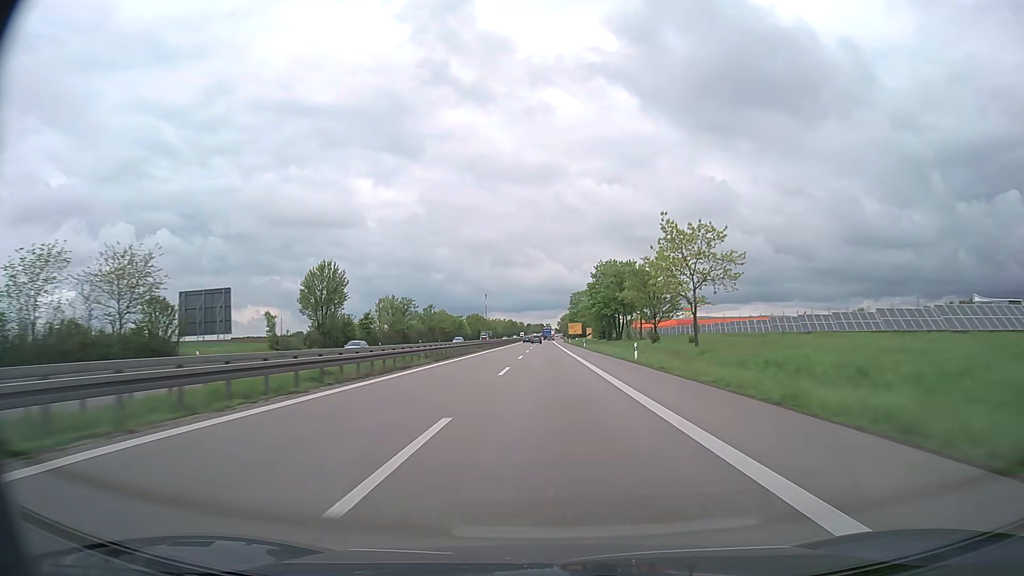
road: trunk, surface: asphalt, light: Day
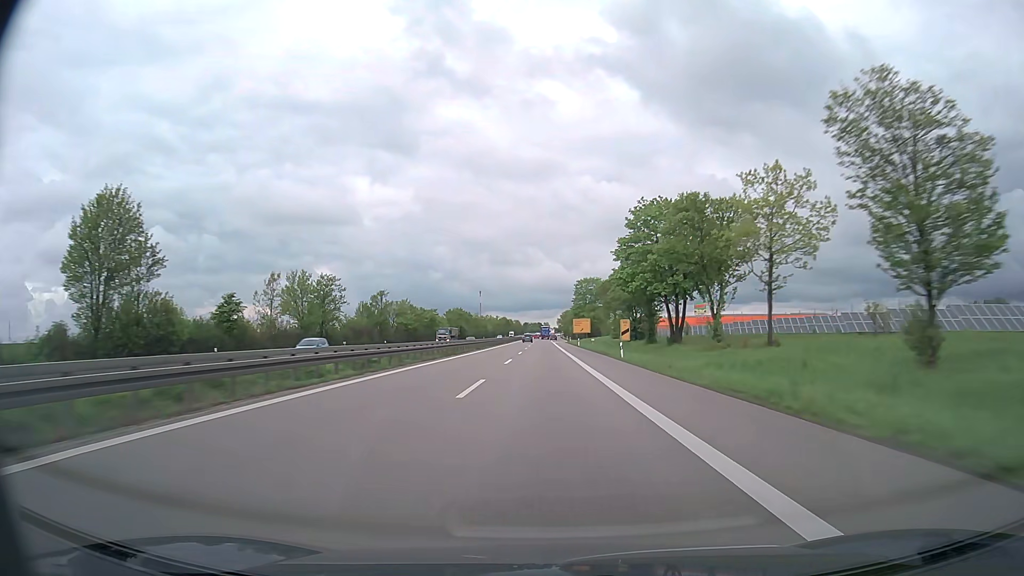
(+0.1, +45.4) m; 0°
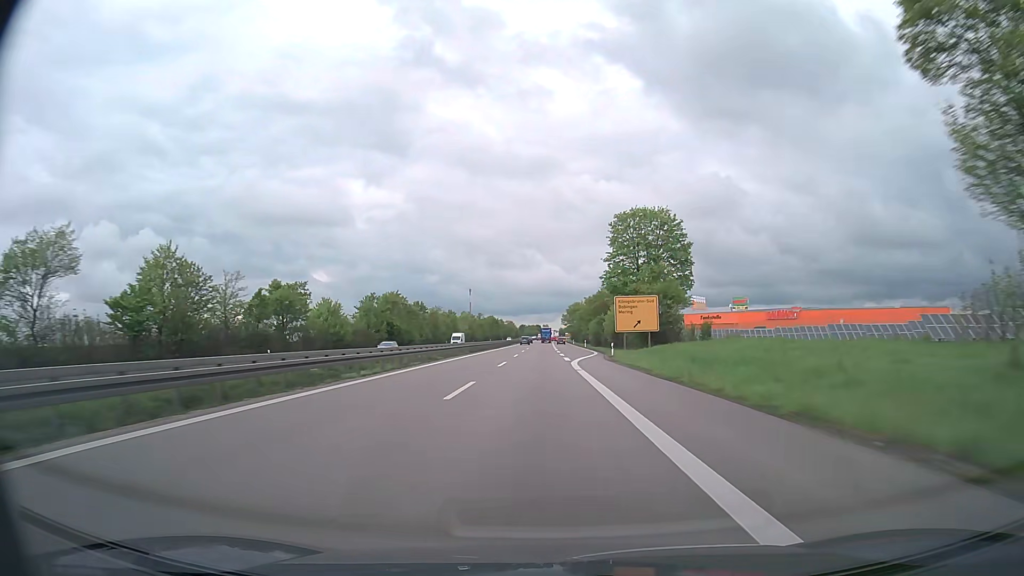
(-0.2, +90.0) m; 0°
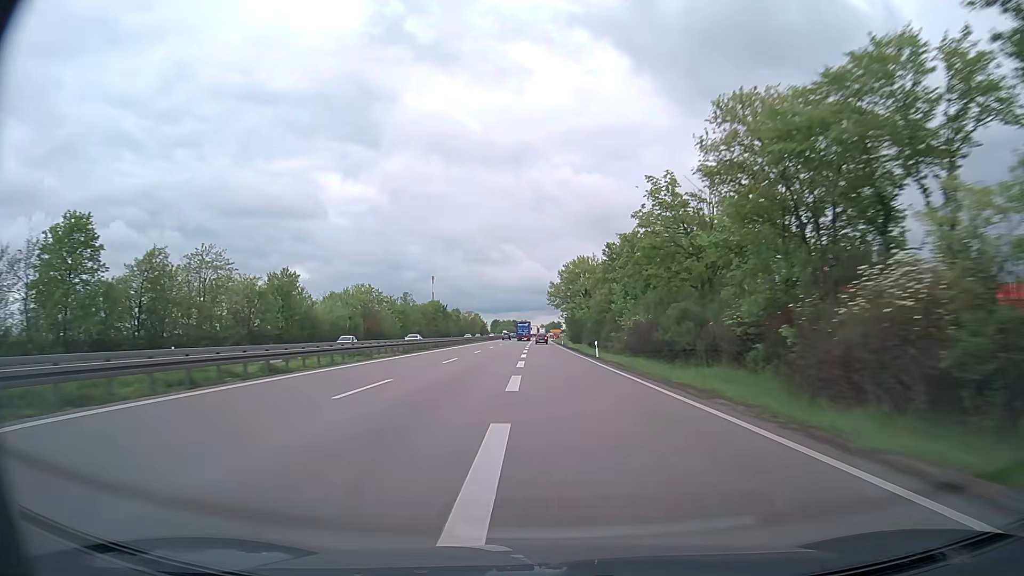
(+1.5, +108.7) m; +2°
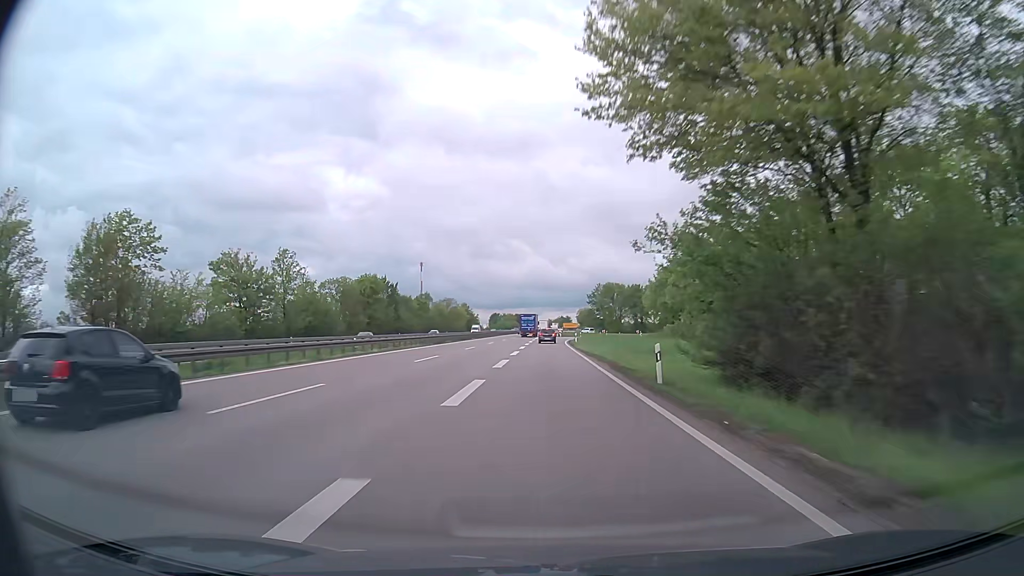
(-0.4, +75.2) m; -1°
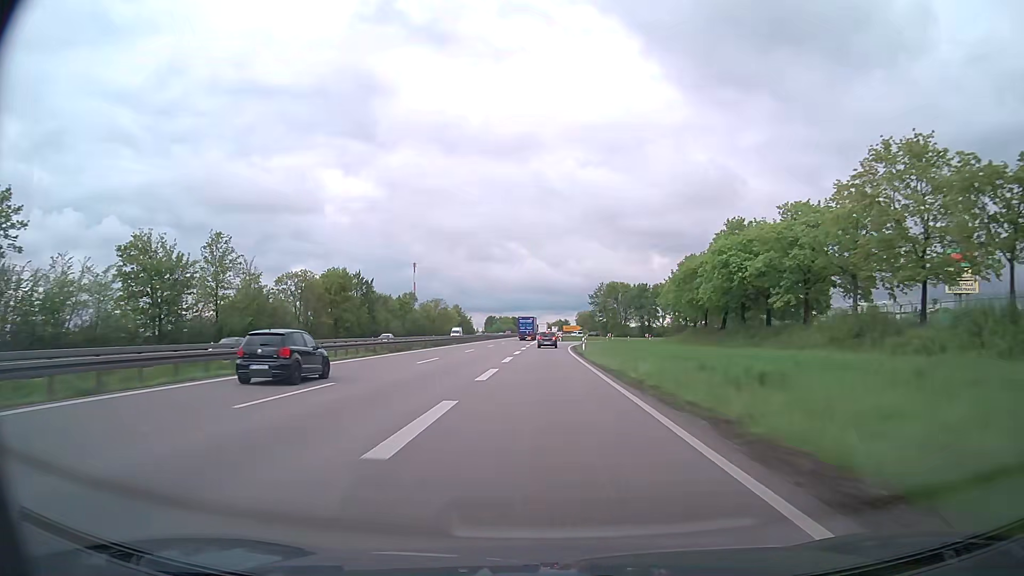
(0.0, +16.6) m; 0°
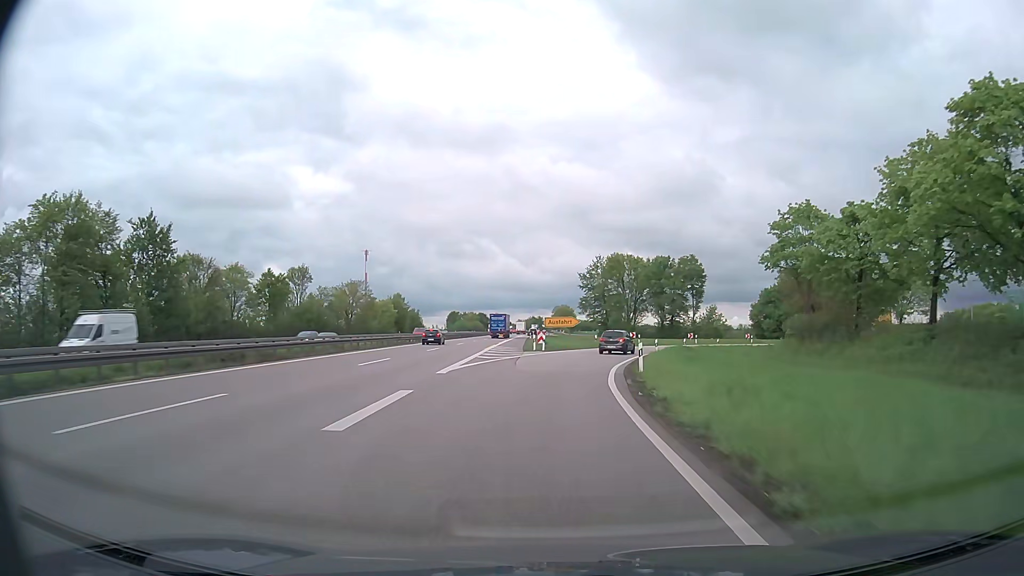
(+0.3, +57.2) m; +2°
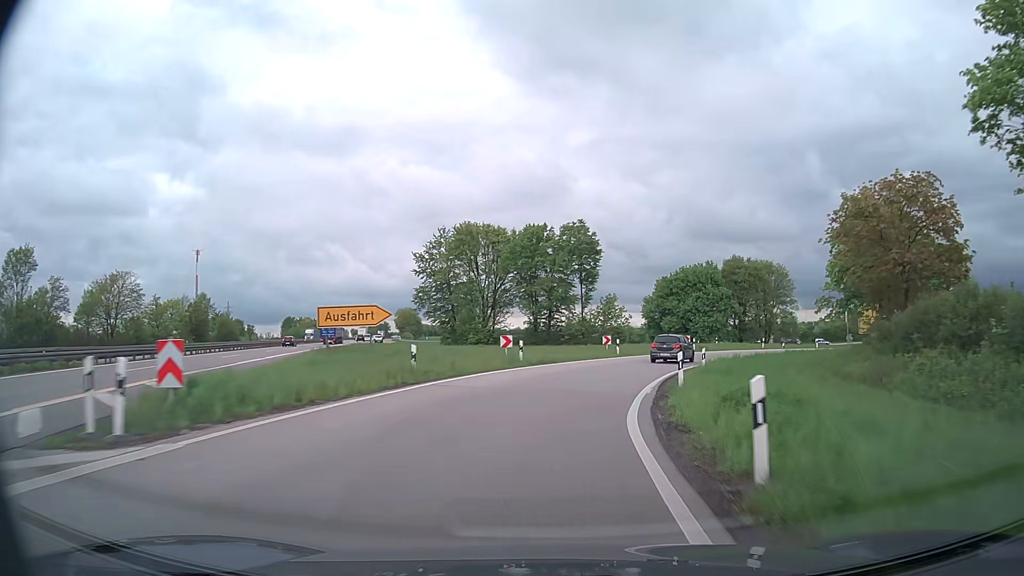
(+3.1, +34.8) m; +12°
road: trunk_link
